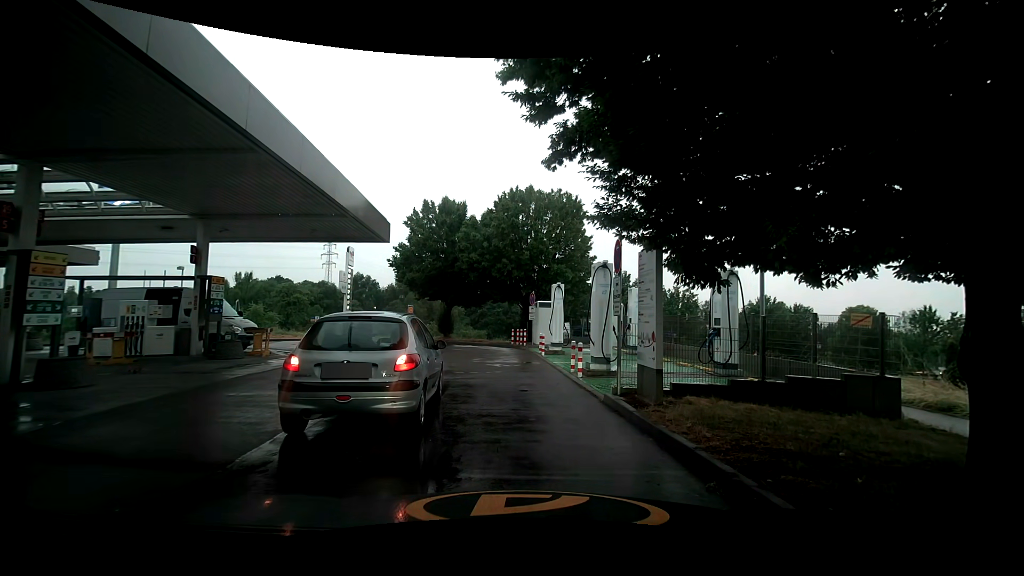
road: service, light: Day
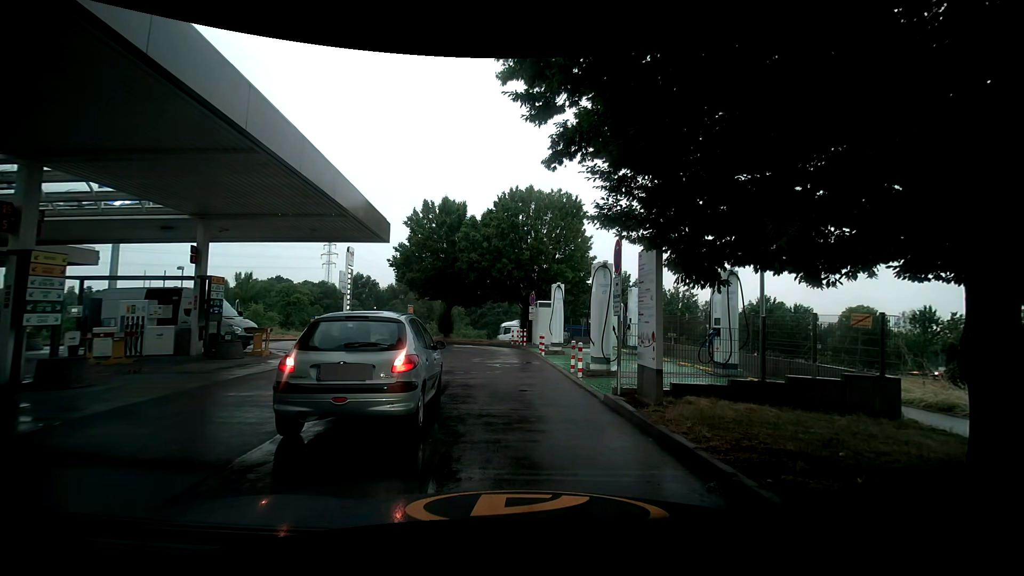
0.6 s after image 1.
(0.0, 0.0) m; 0°
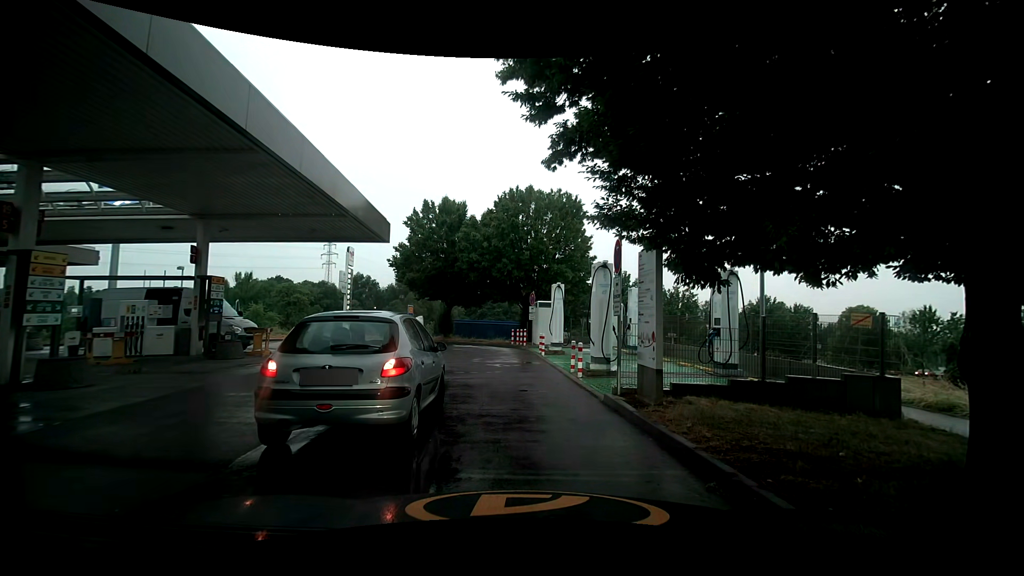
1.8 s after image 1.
(0.0, 0.0) m; 0°
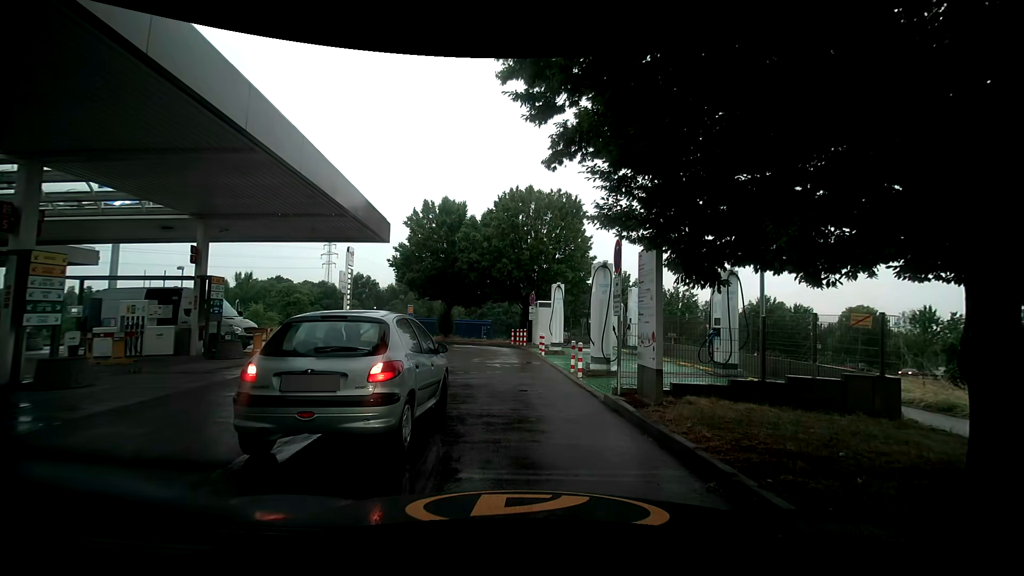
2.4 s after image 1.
(0.0, 0.0) m; 0°
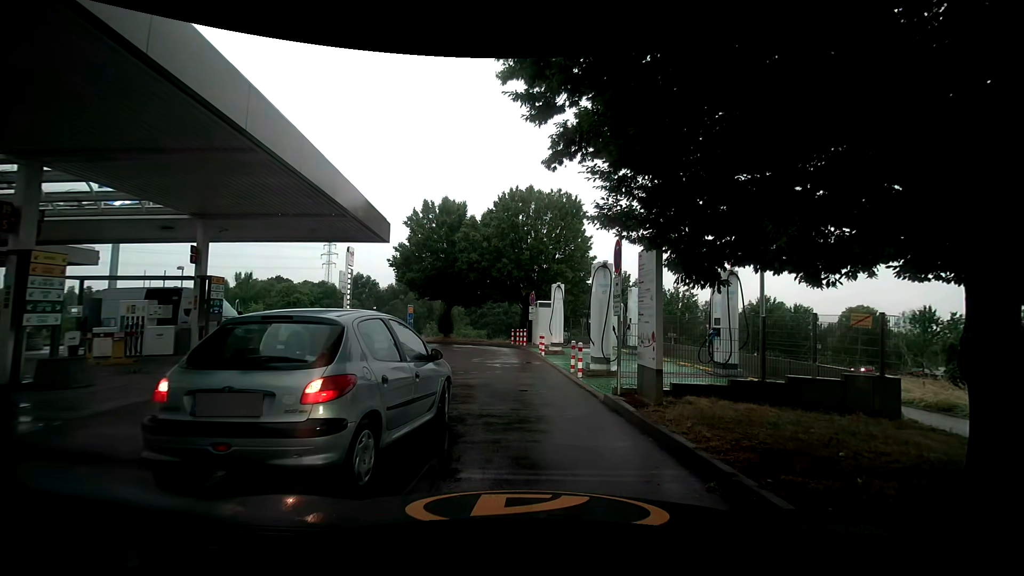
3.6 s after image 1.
(0.0, 0.0) m; 0°
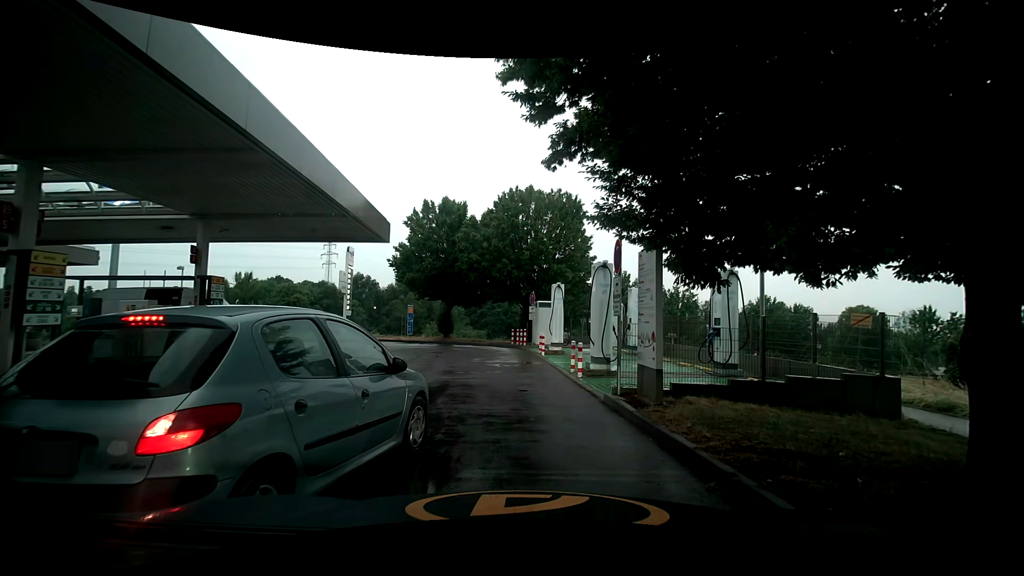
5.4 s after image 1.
(0.0, 0.0) m; 0°
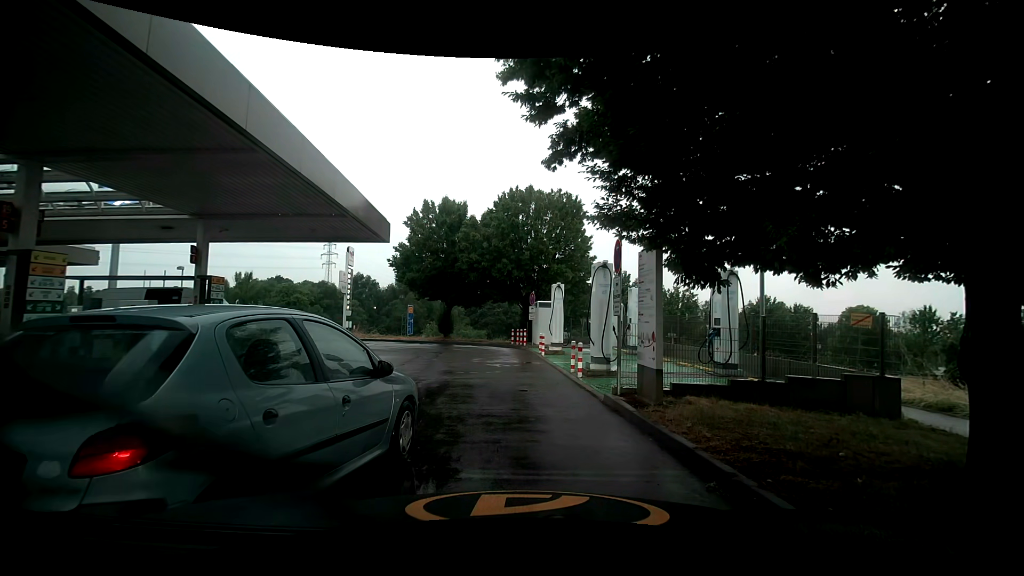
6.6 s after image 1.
(0.0, 0.0) m; 0°
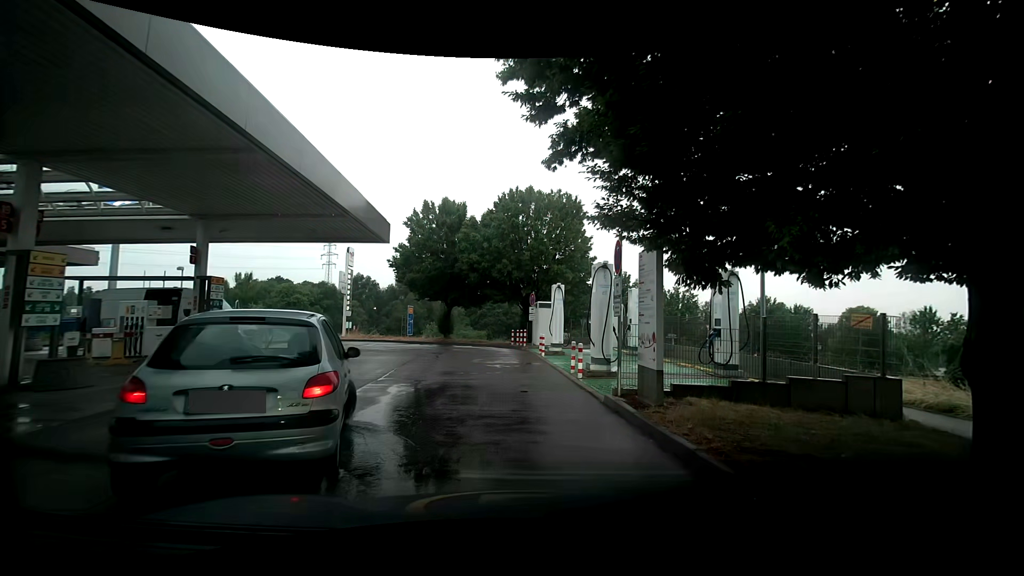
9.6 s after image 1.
(0.0, 0.0) m; 0°
